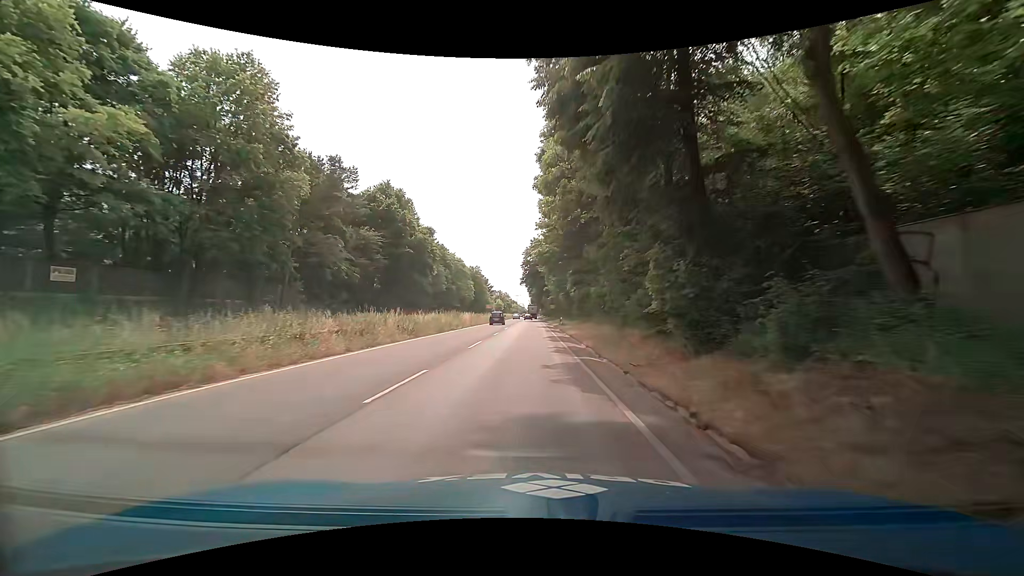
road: trunk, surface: asphalt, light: Day
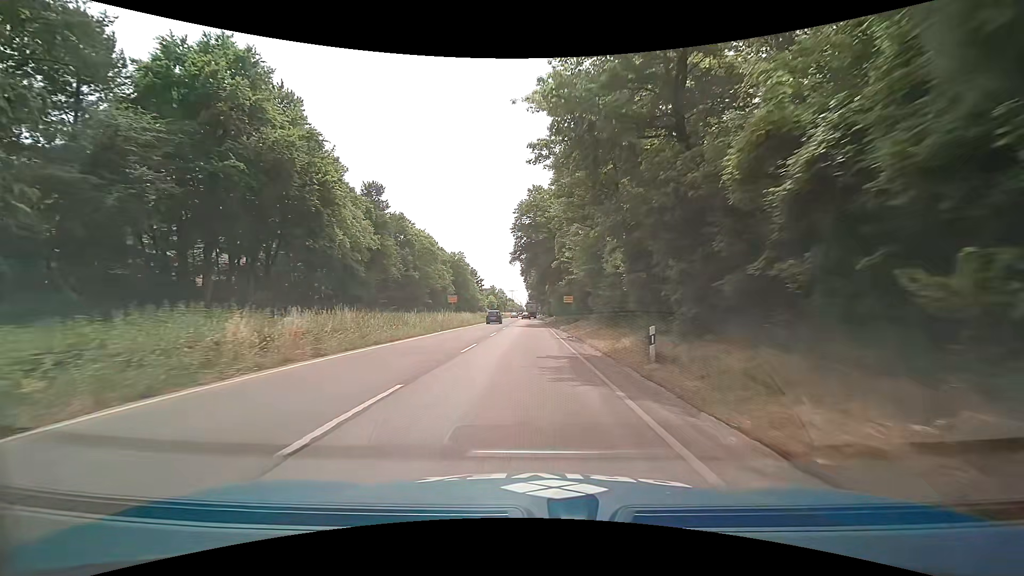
(0.0, +38.7) m; 0°
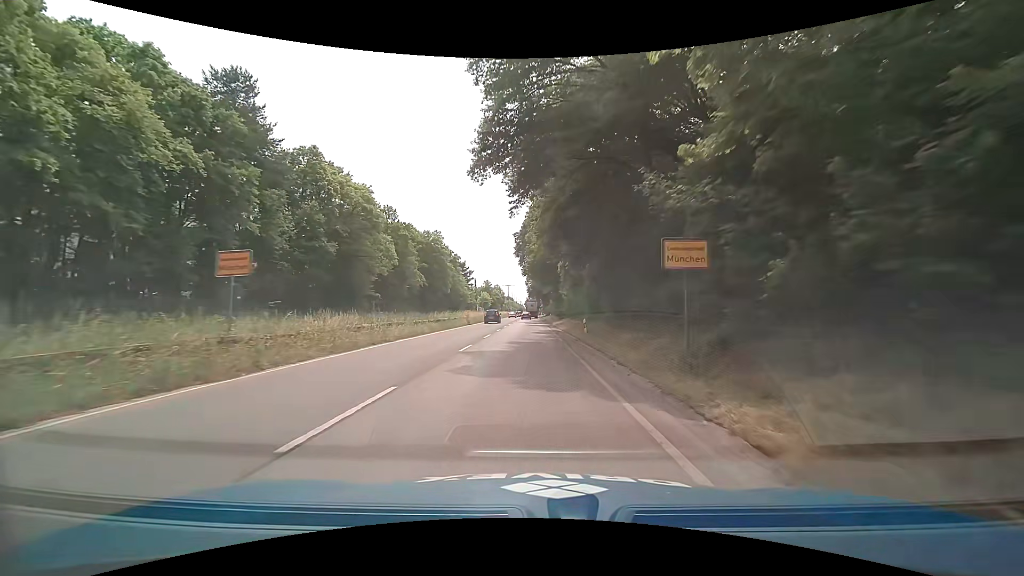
(+0.2, +36.0) m; 0°
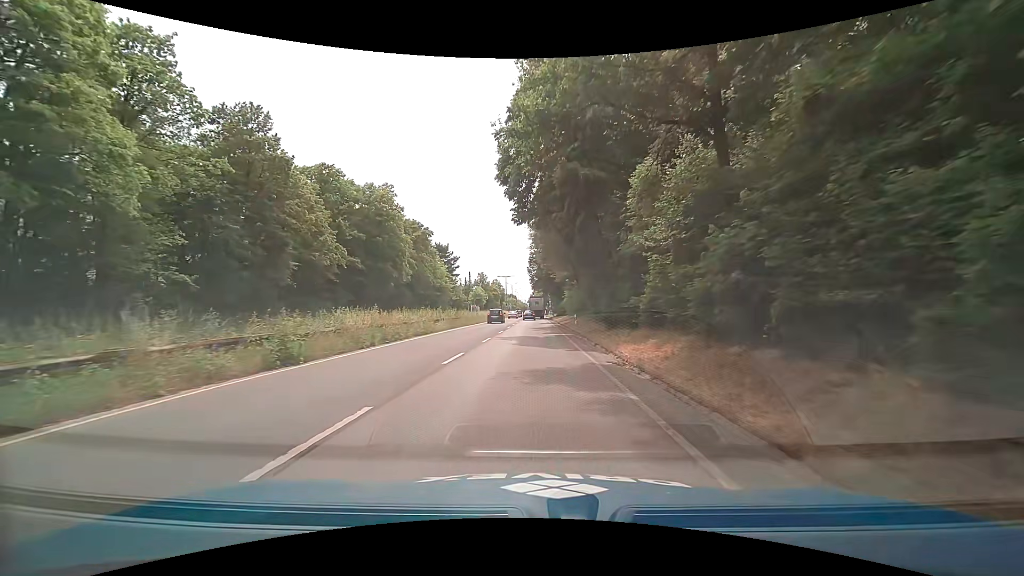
(+0.2, +39.7) m; 0°
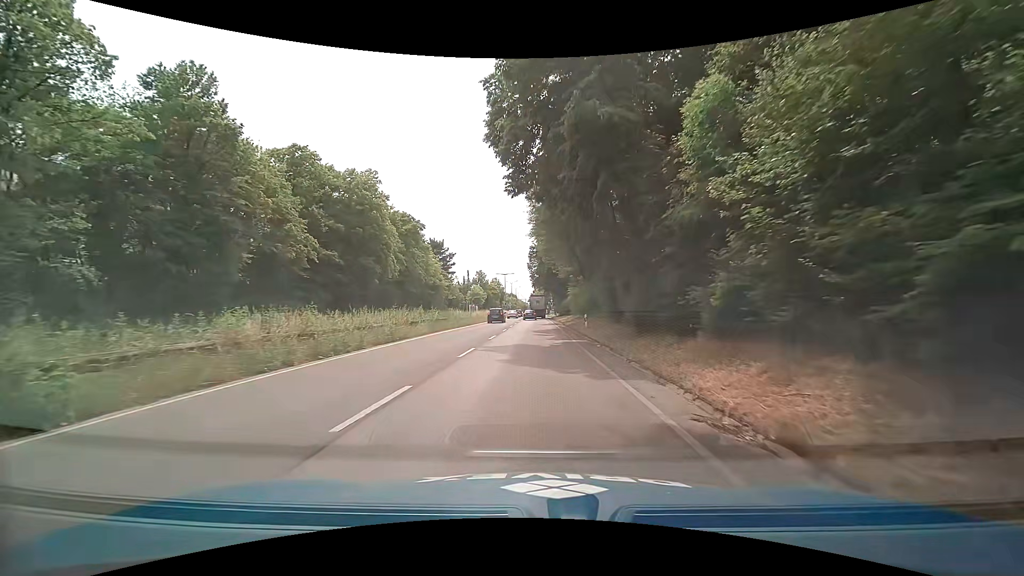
(0.0, +7.0) m; -1°
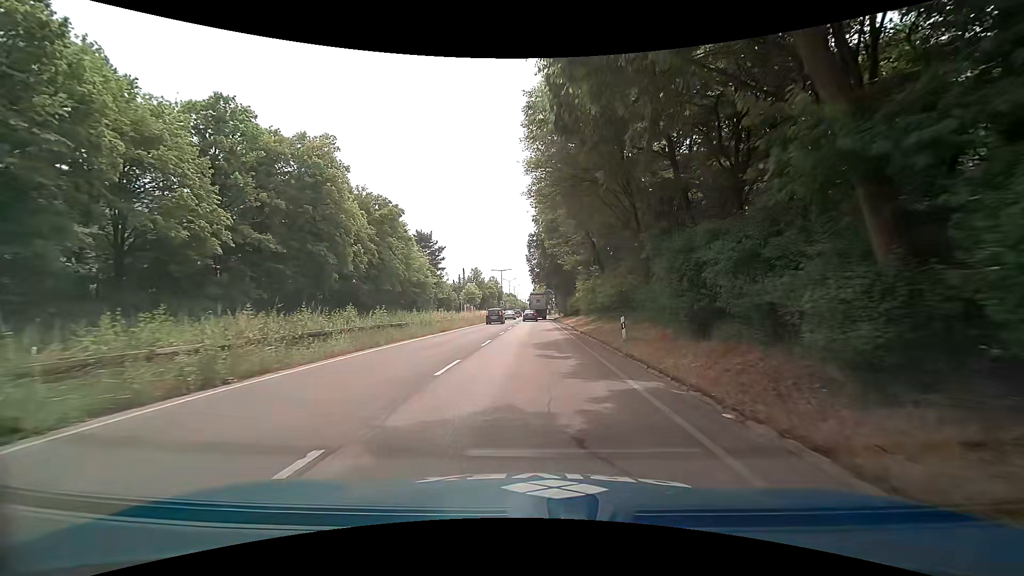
(+0.1, +12.7) m; 0°
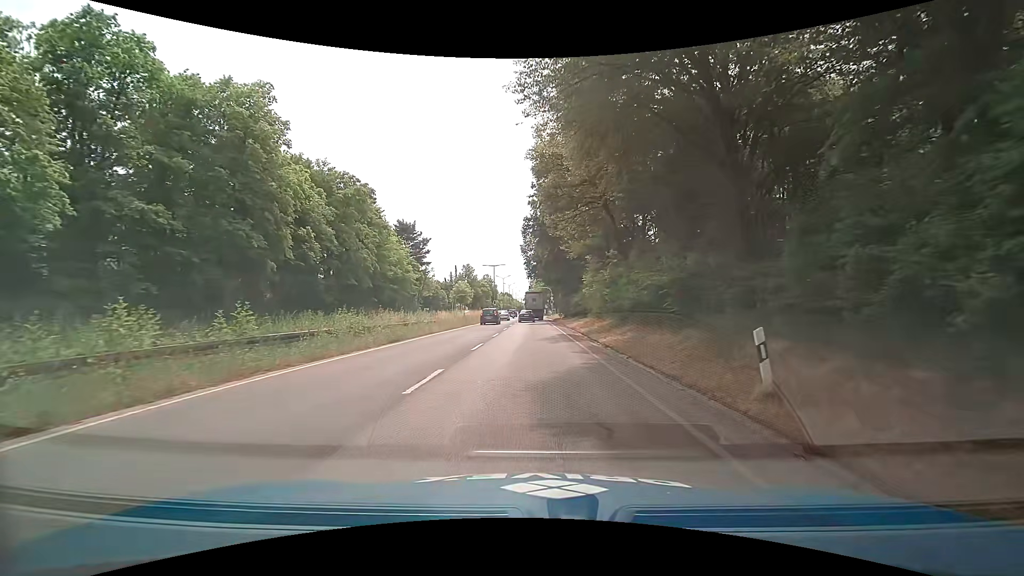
(+0.1, +11.1) m; 0°
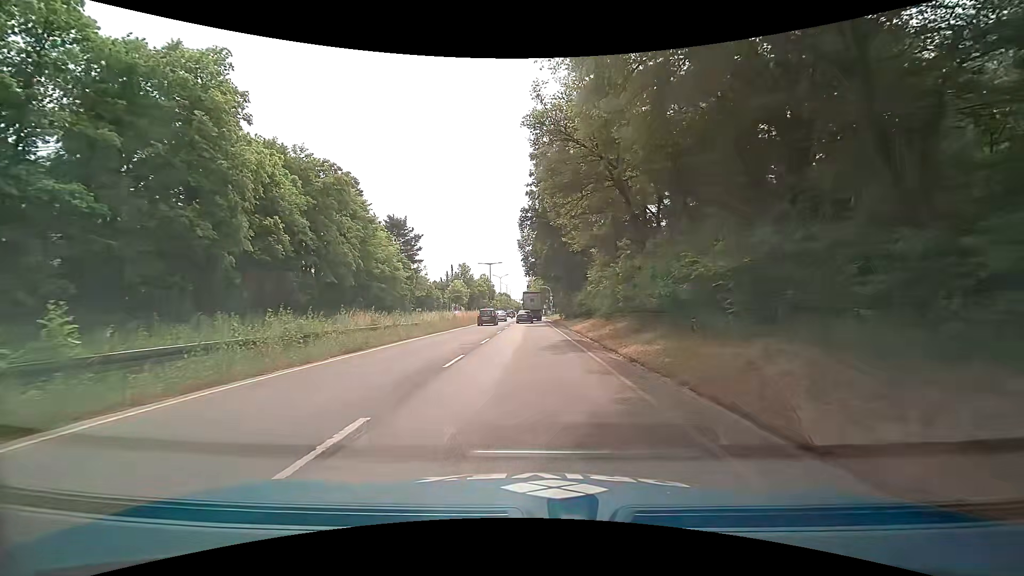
(+0.1, +5.0) m; +1°
(0, +10) (0, +20) (0, +30) (0, +40) (0, +50) (-1, +60) (-1, +70) (-1, +80) (-2, +90) (-2, +100) m
